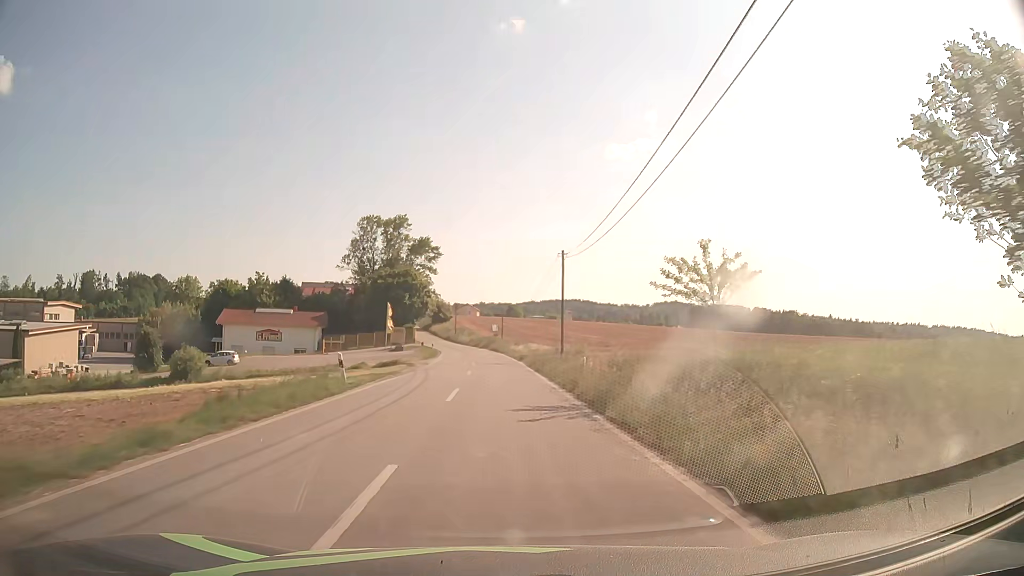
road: tertiary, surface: asphalt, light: Day
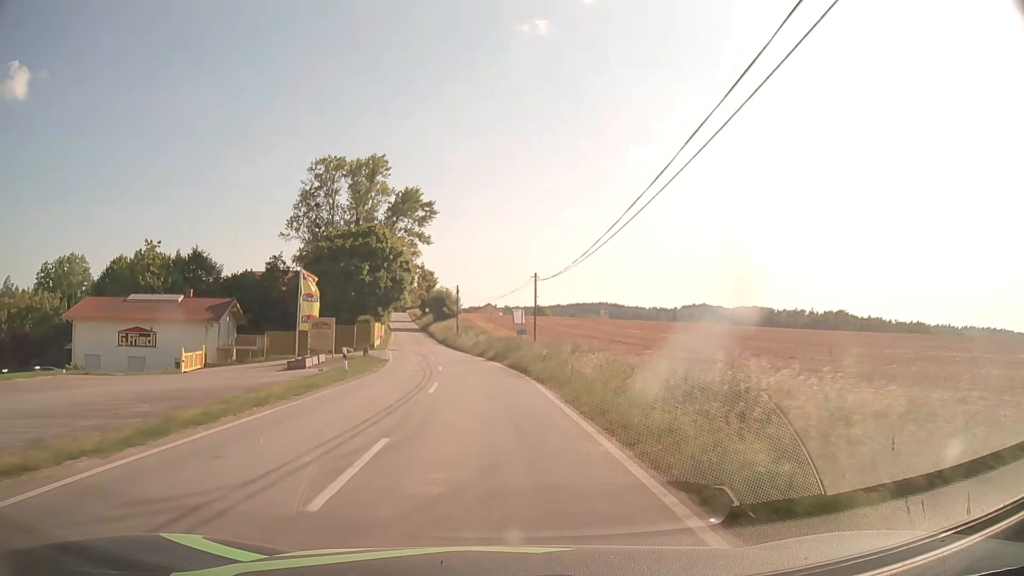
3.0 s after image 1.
(-0.4, +46.2) m; -2°
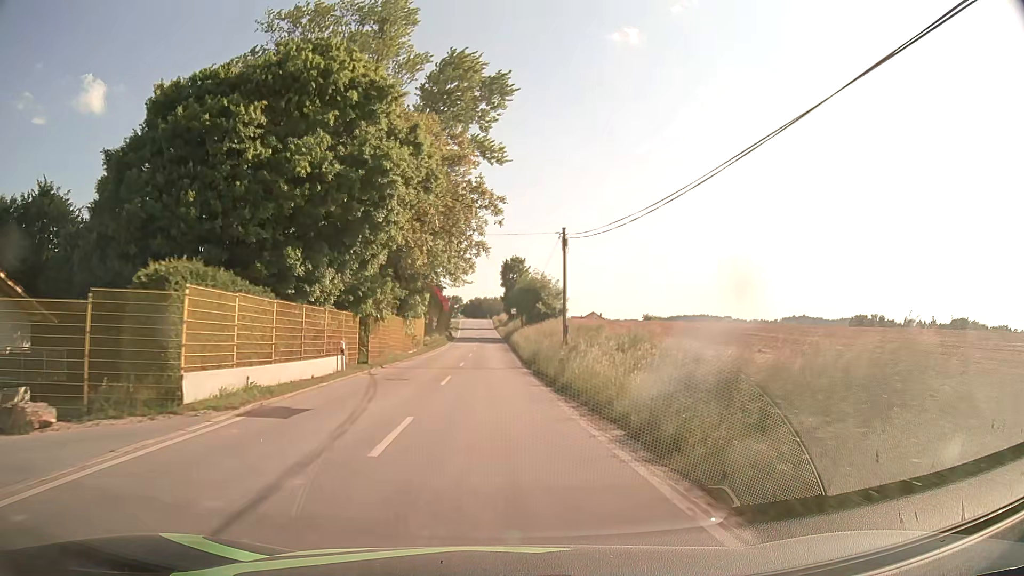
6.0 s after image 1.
(-3.3, +45.4) m; -8°
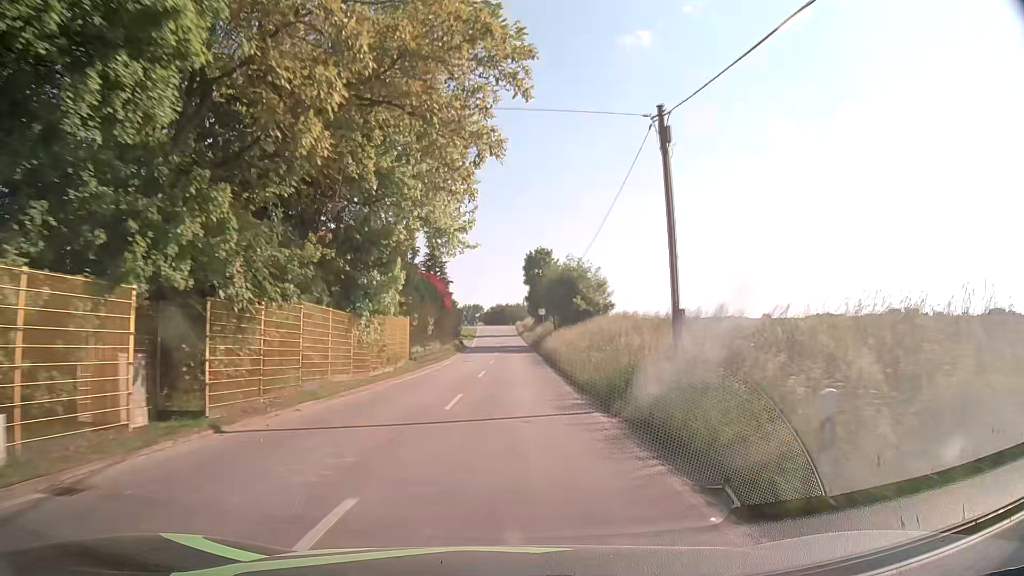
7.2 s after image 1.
(-0.4, +18.1) m; -2°
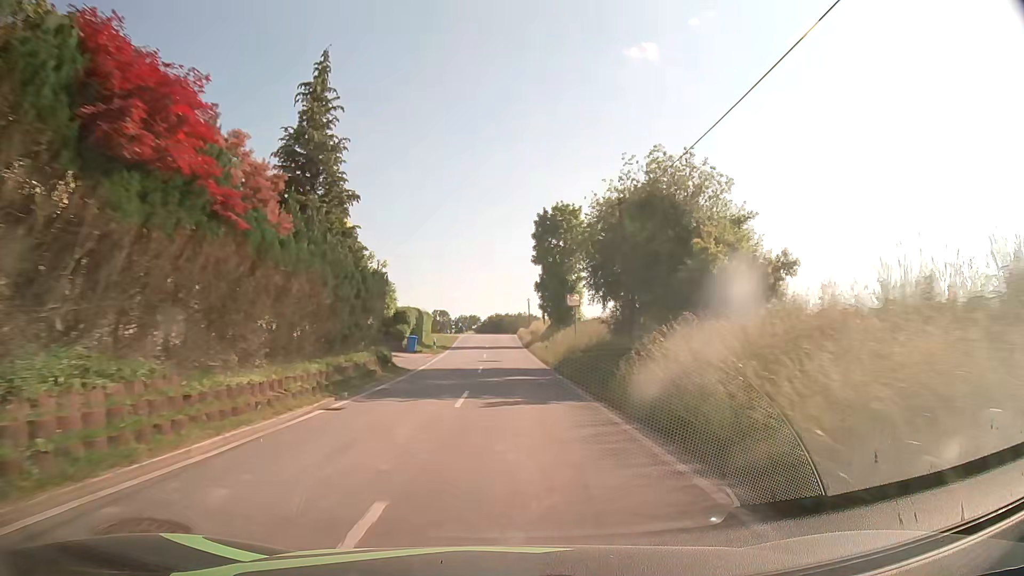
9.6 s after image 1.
(+0.3, +36.1) m; 0°
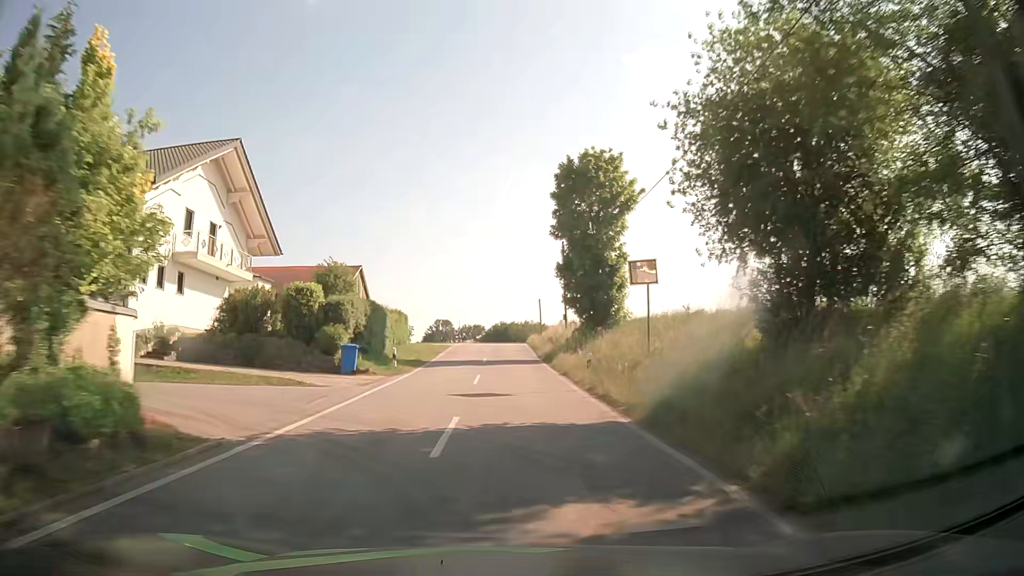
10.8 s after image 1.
(0.0, +17.9) m; 0°
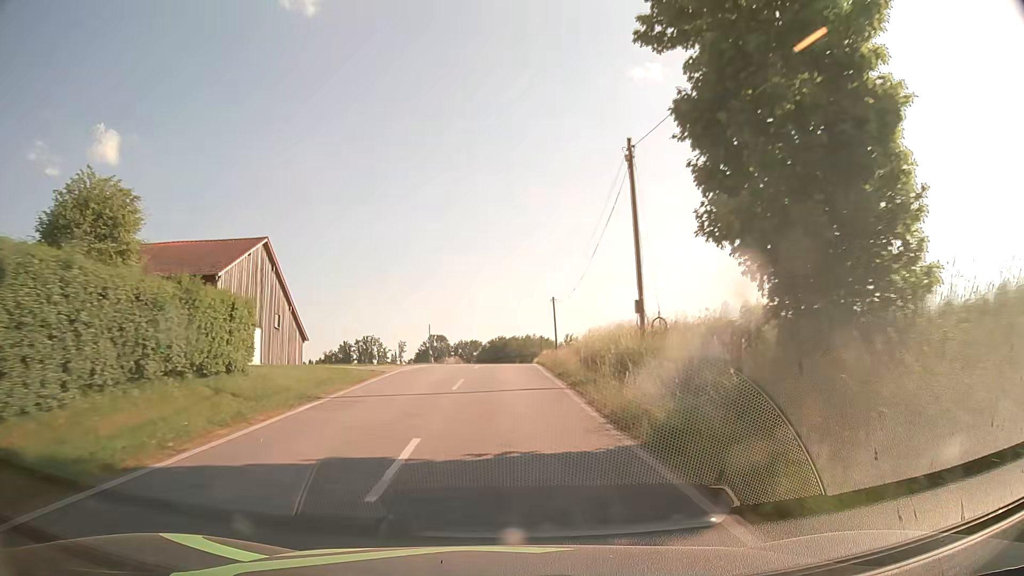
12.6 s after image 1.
(+0.1, +26.7) m; 0°
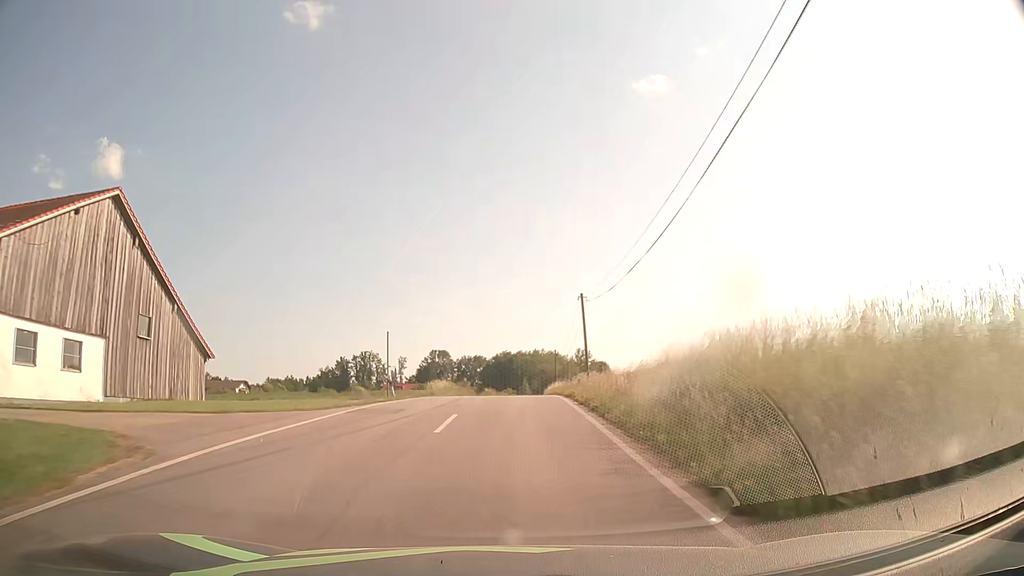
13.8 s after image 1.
(-0.1, +17.8) m; -1°
(0, +10) (0, +20) (0, +30) (+1, +40) (+1, +50) (+1, +60) (+2, +70) (+2, +80) (+3, +90) (+4, +100) m
